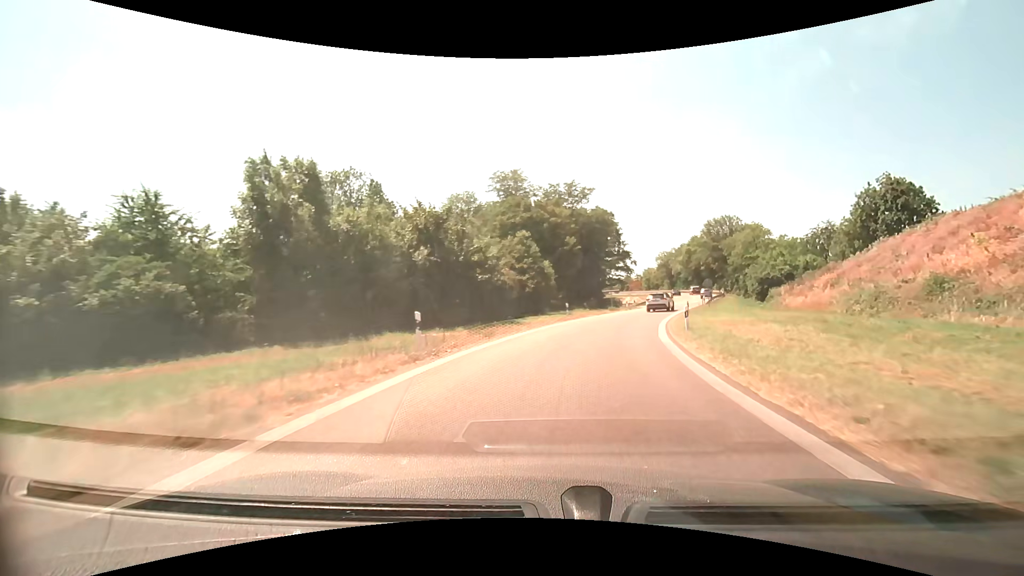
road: motorway_link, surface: asphalt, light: Day
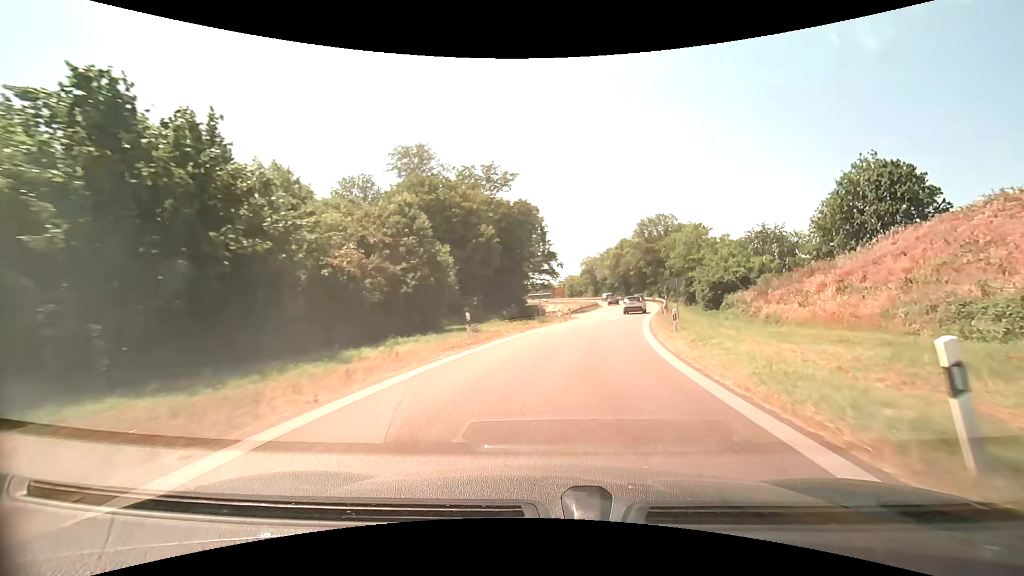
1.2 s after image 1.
(+1.1, +15.6) m; +9°
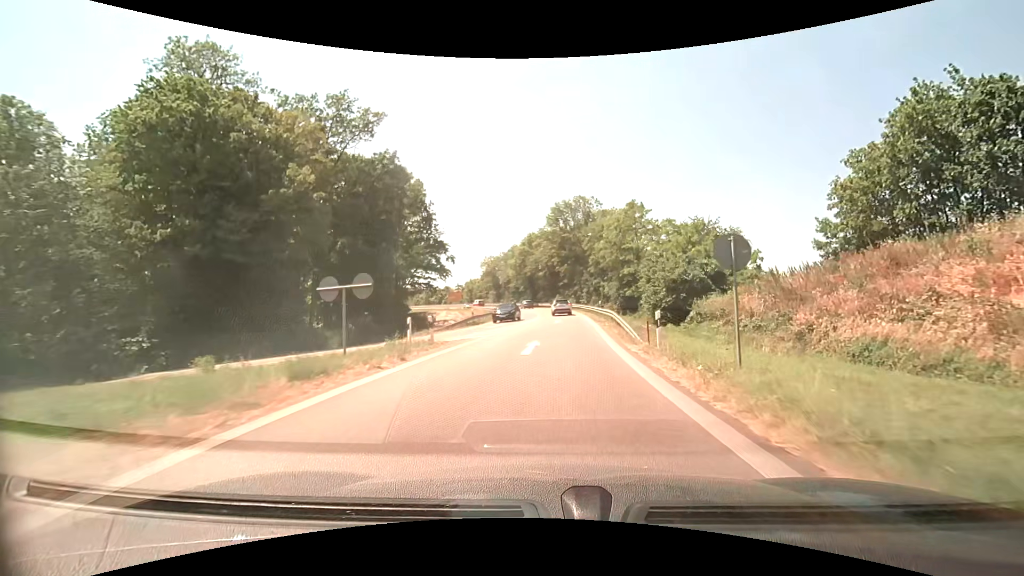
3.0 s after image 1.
(+2.4, +22.9) m; +11°
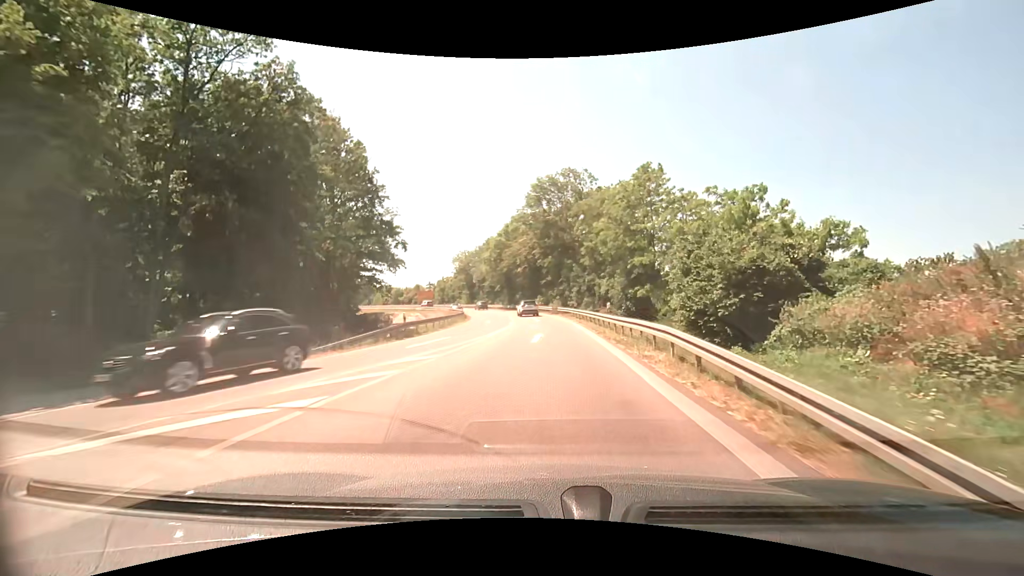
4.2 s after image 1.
(+0.3, +15.6) m; +2°
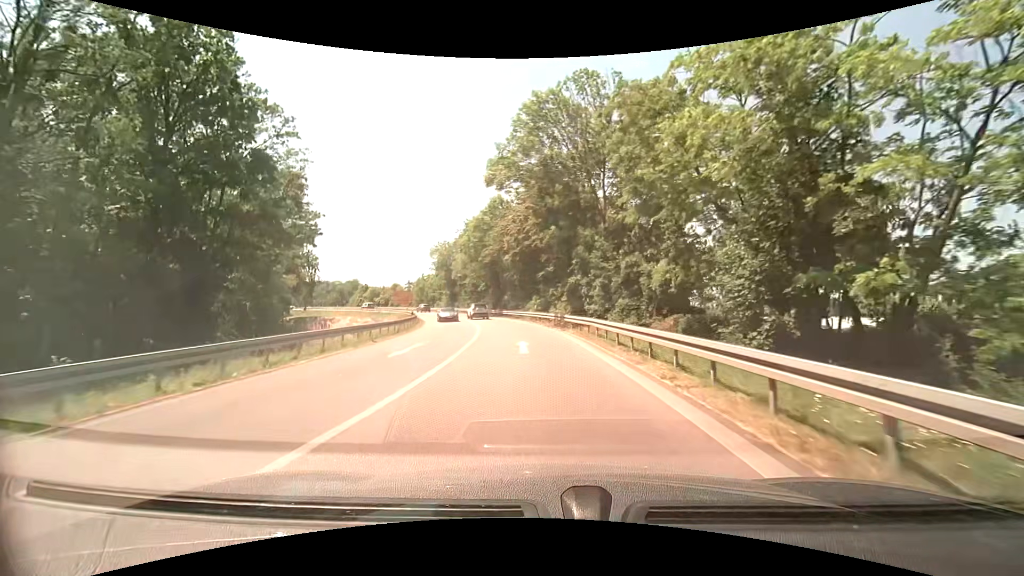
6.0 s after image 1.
(+0.2, +23.4) m; 0°
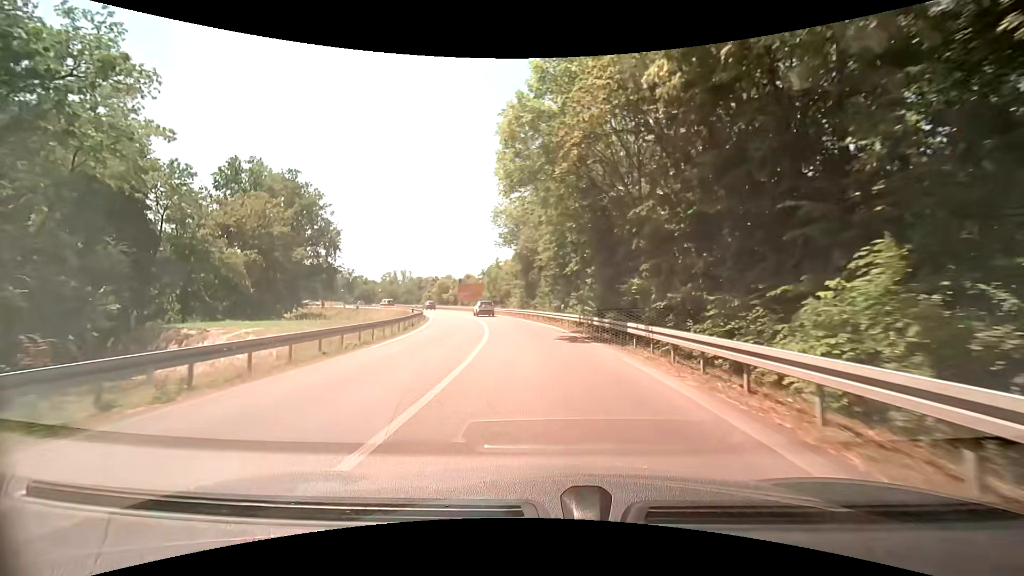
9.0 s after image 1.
(-3.4, +39.6) m; -12°
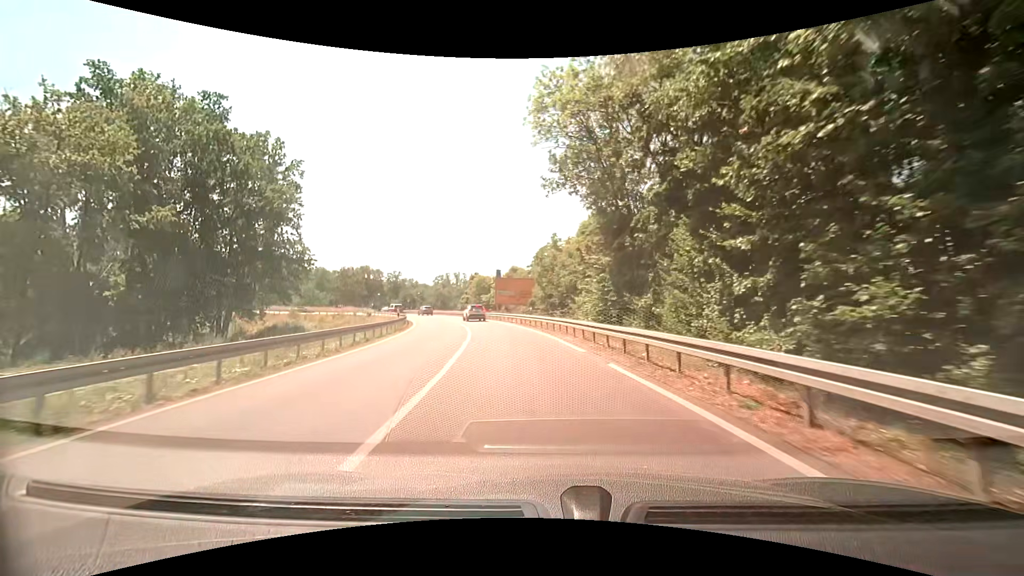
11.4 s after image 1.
(-2.0, +31.8) m; -7°
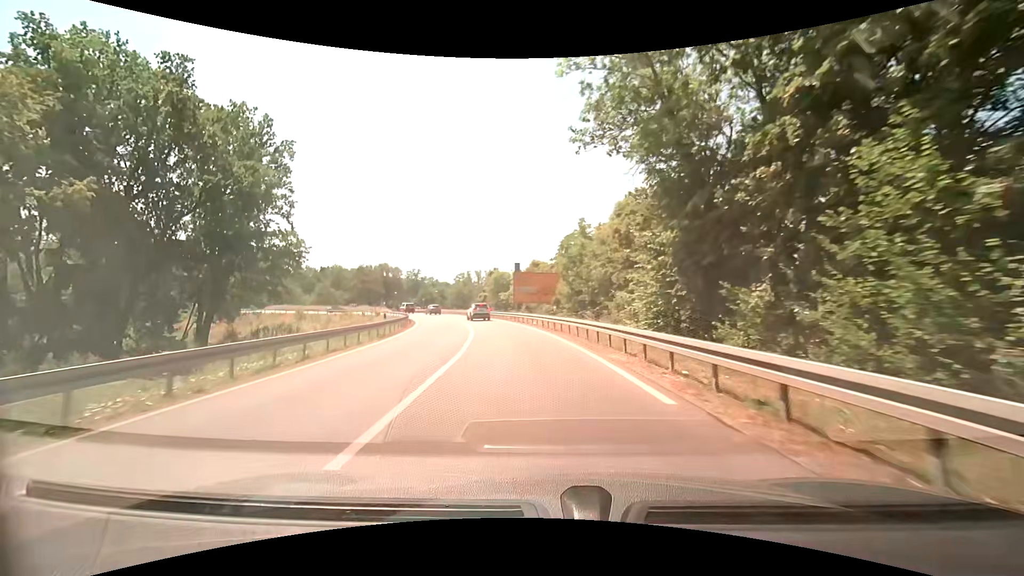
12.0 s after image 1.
(-0.2, +7.9) m; -2°
